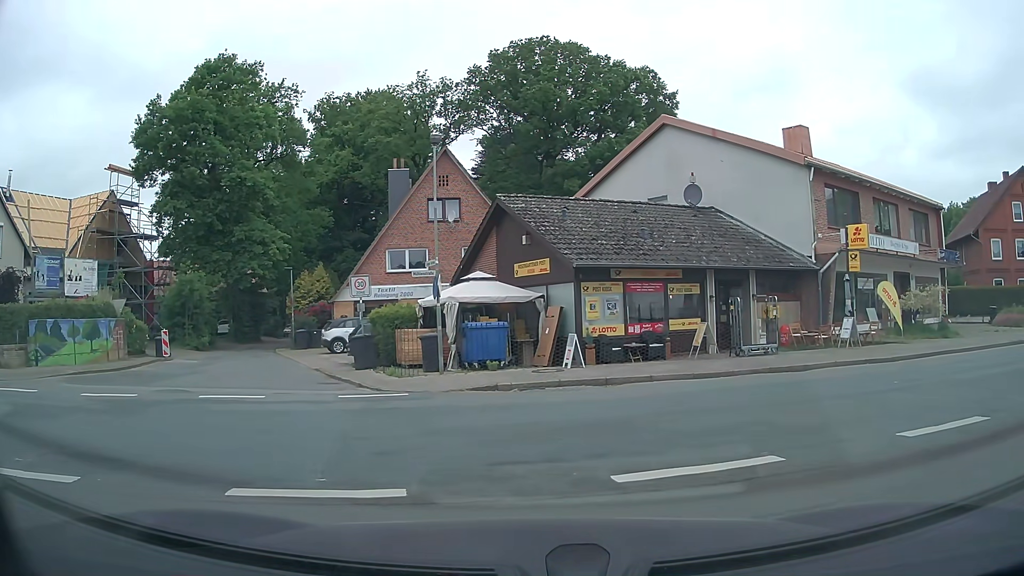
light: Day
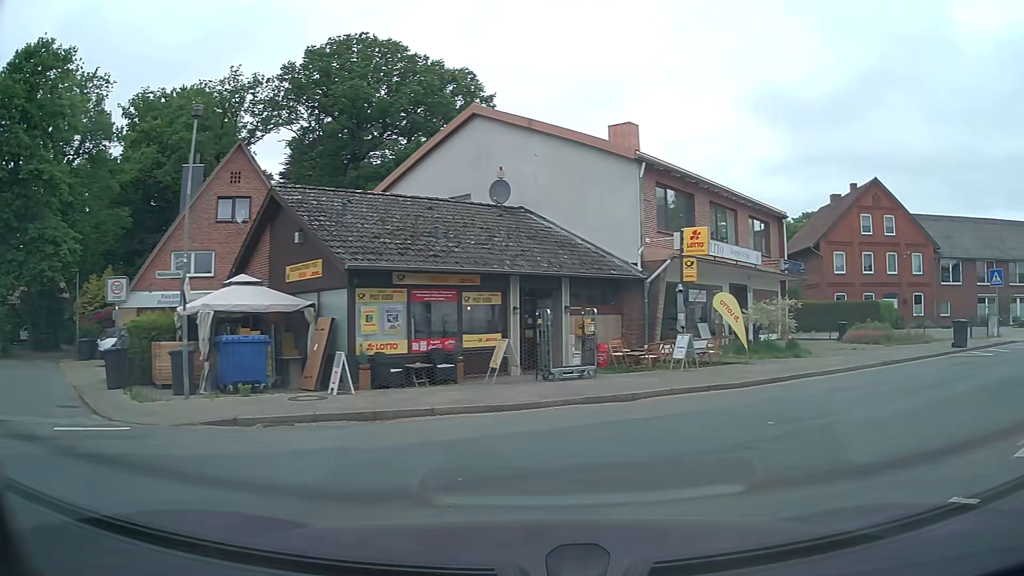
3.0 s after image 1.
(+0.6, +3.6) m; +20°
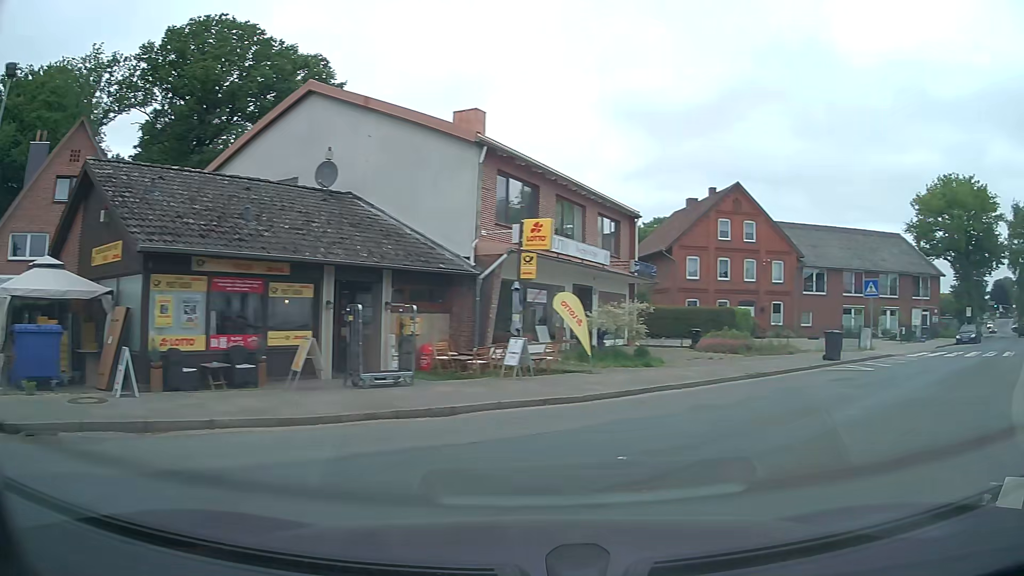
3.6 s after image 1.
(+0.2, +2.2) m; +11°
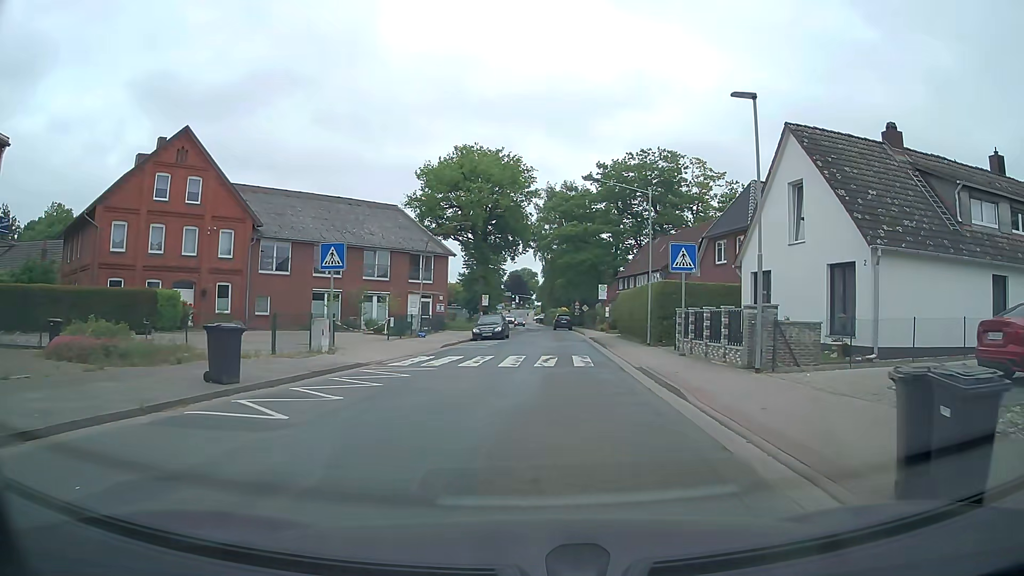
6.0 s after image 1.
(+6.5, +11.0) m; +45°
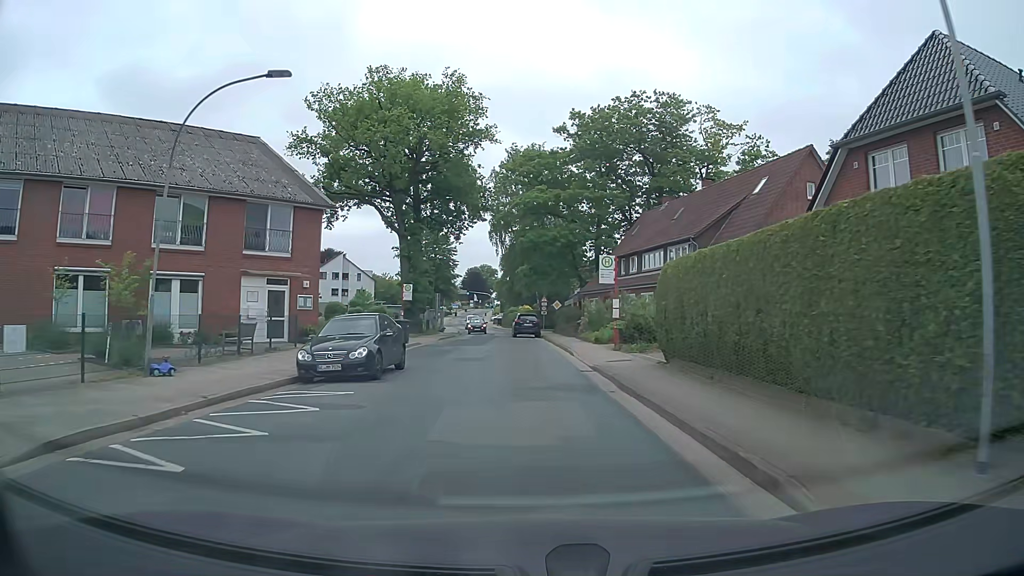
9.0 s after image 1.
(+0.8, +22.9) m; +3°
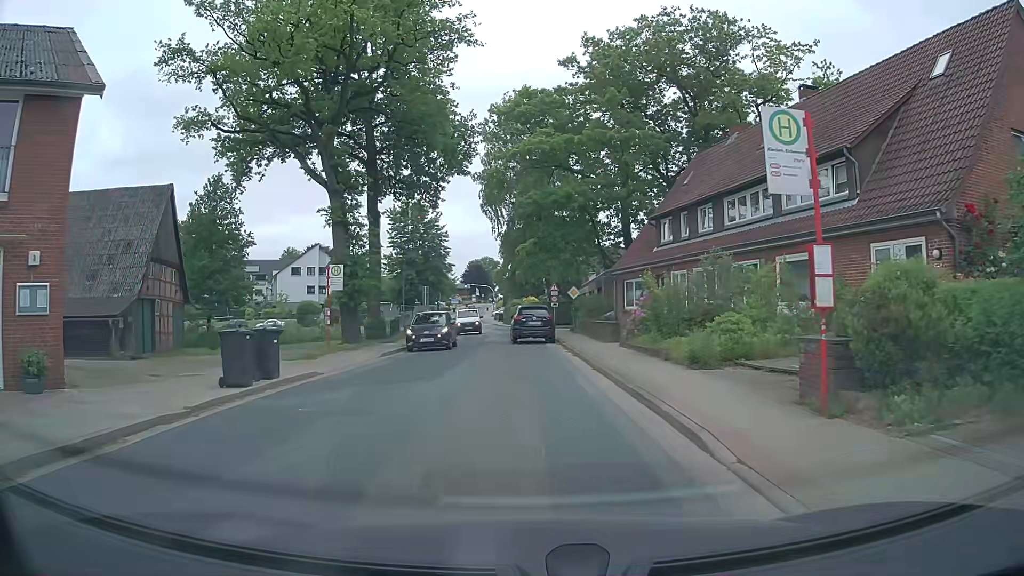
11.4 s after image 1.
(-0.1, +16.5) m; 0°
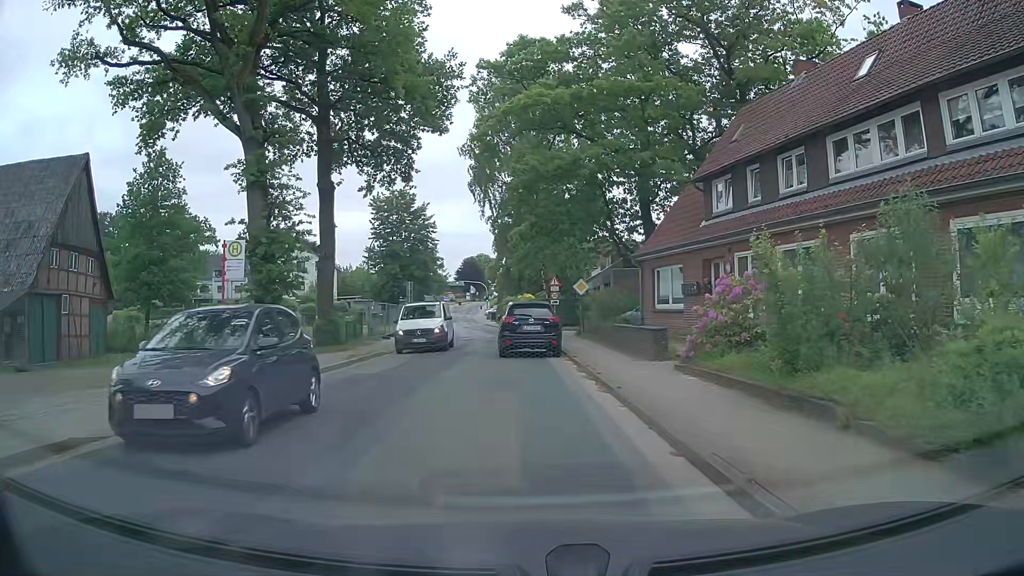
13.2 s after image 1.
(-0.1, +8.8) m; -1°
